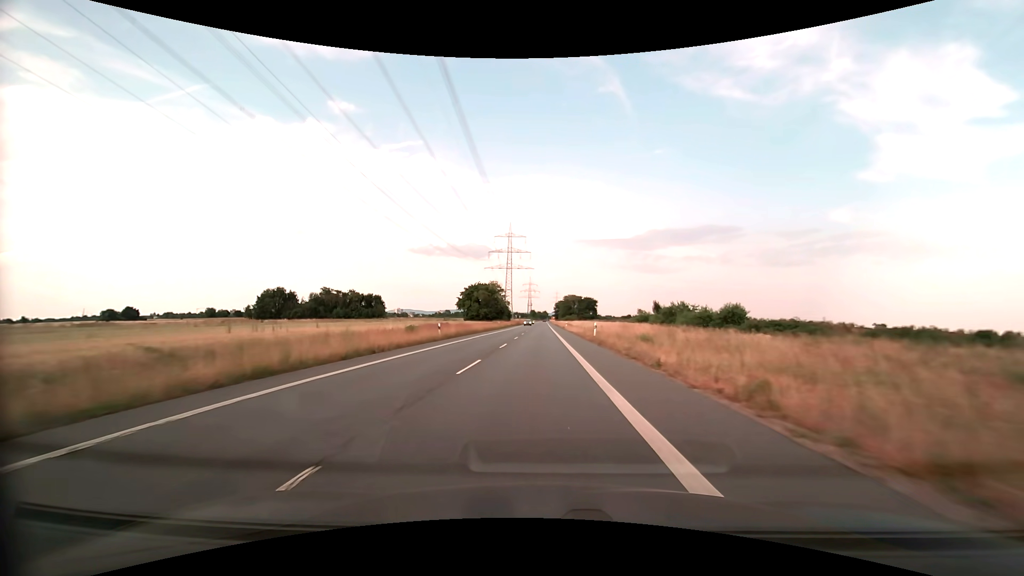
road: secondary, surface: asphalt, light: Day
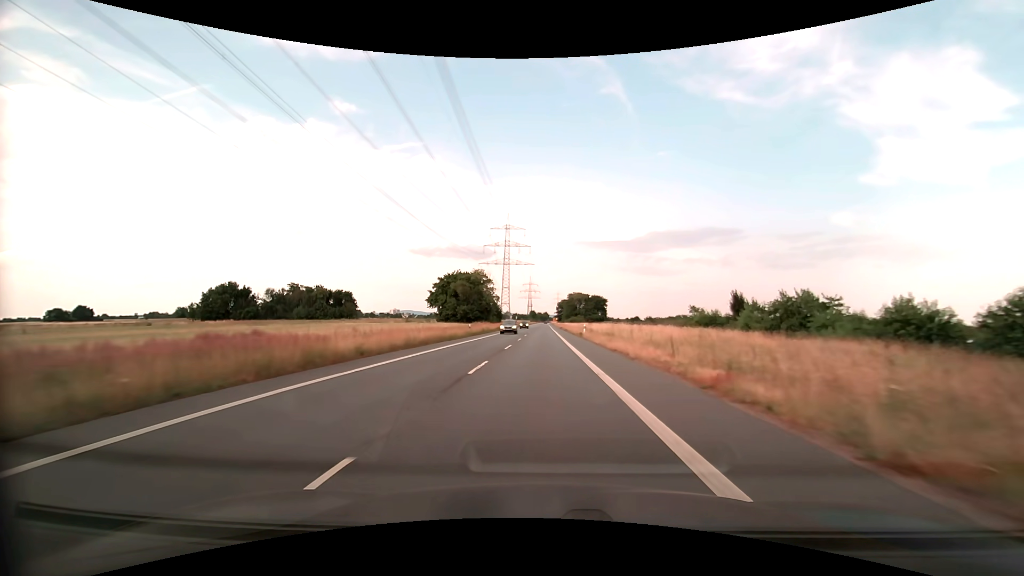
(0.0, +35.8) m; 0°
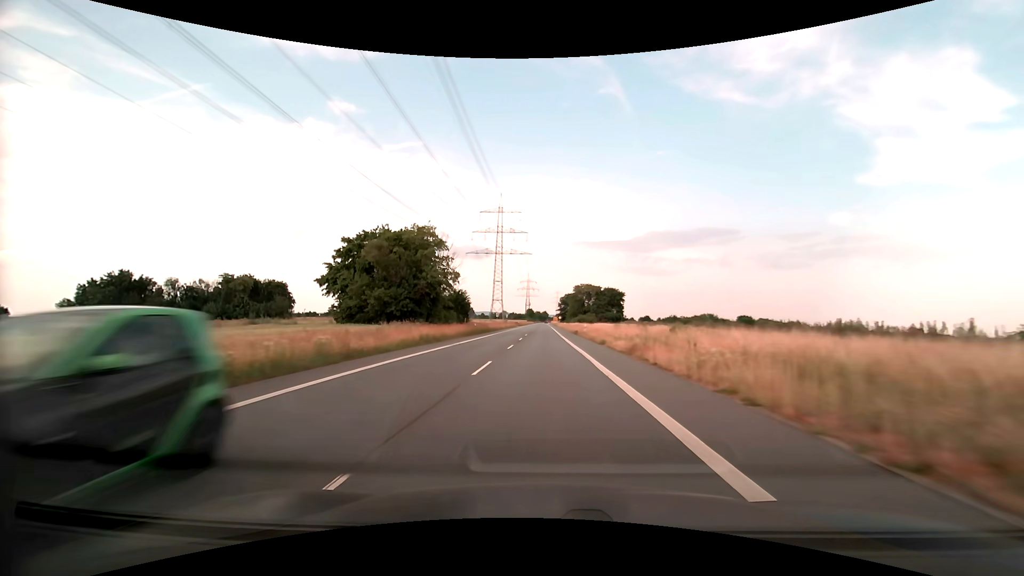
(0.0, +48.7) m; 0°
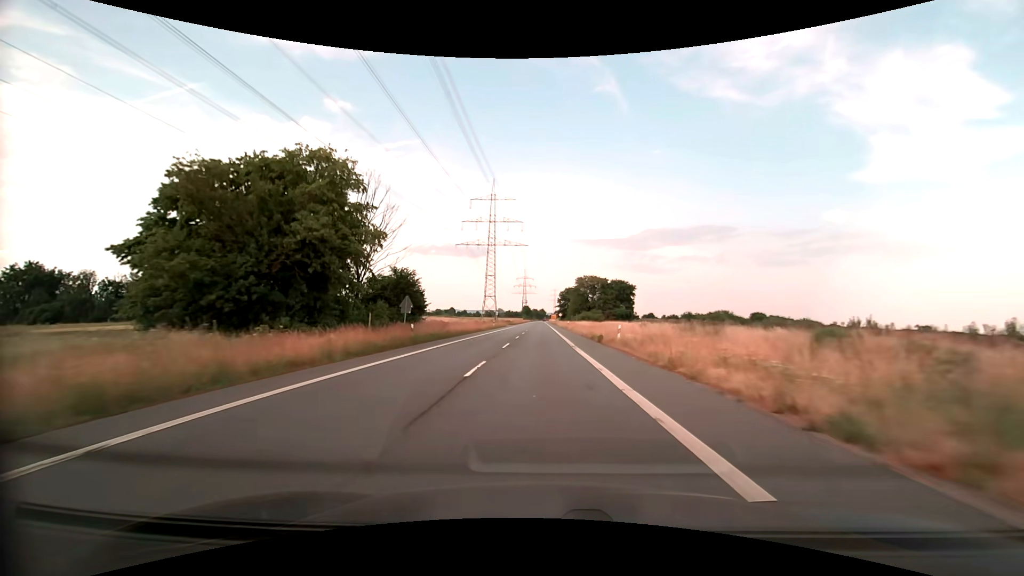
(+0.1, +24.7) m; 0°
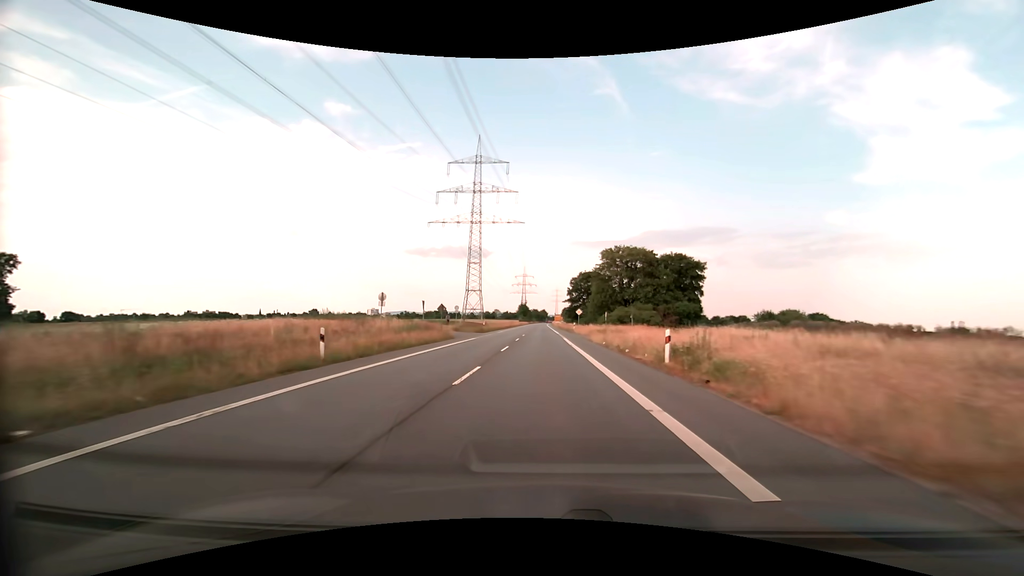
(-0.1, +61.3) m; 0°
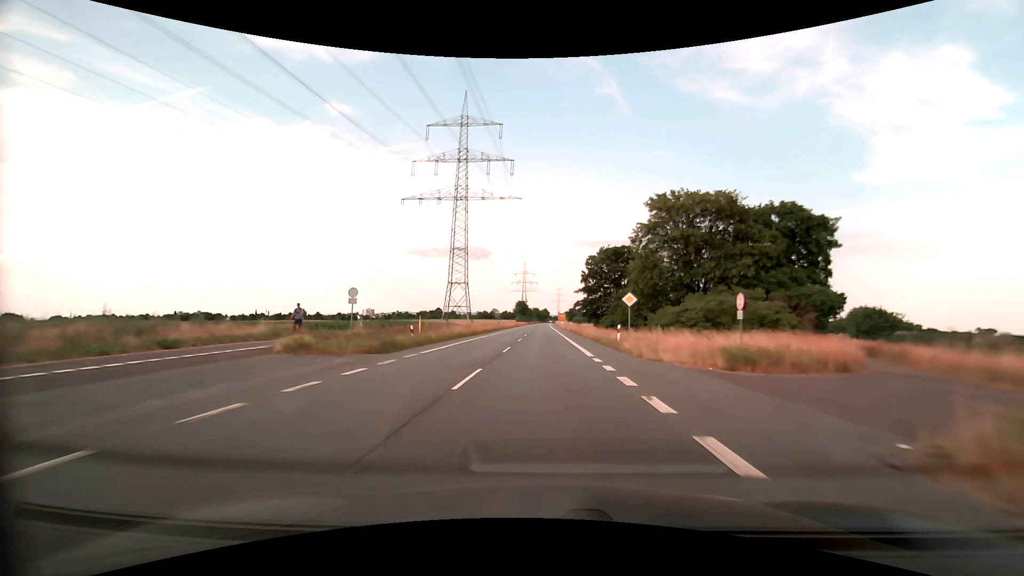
(0.0, +36.7) m; 0°
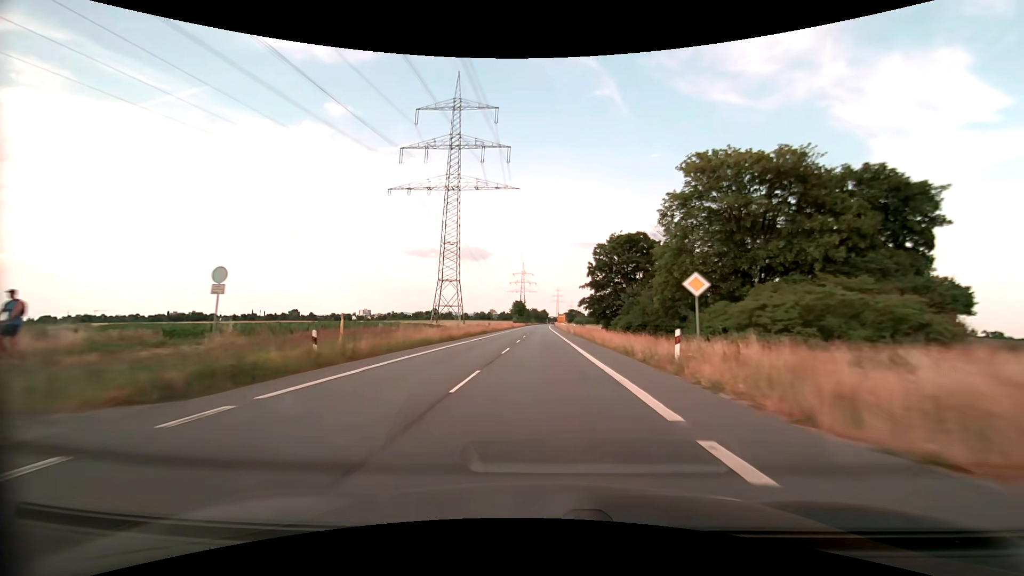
(0.0, +12.3) m; 0°
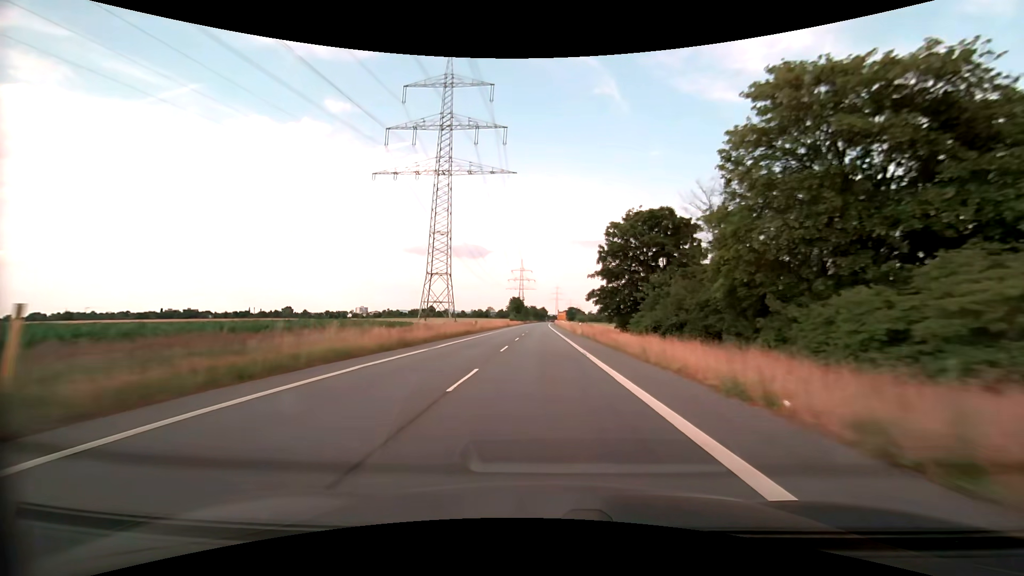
(0.0, +12.3) m; 0°
(0, +10) (0, +20) (0, +30) (0, +40) (0, +50) (0, +60) (0, +70) (0, +80) (0, +90) (0, +100) m
